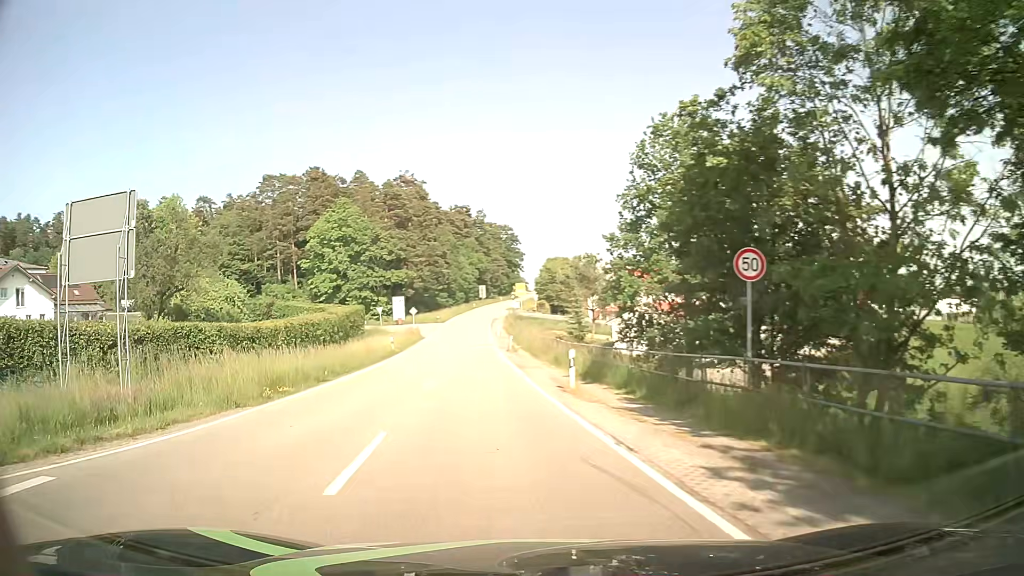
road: secondary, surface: asphalt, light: Day
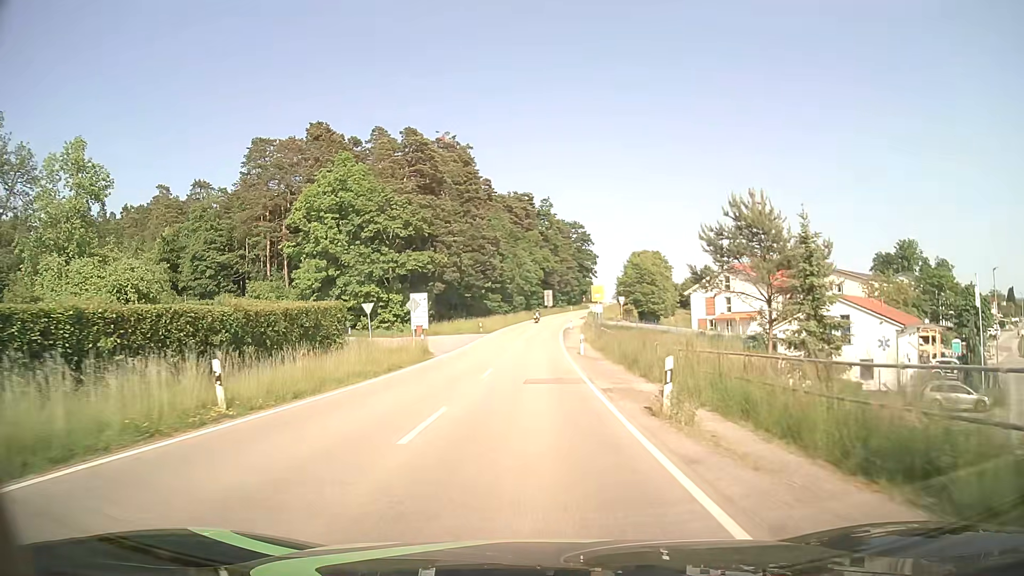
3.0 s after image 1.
(-2.3, +34.3) m; -5°
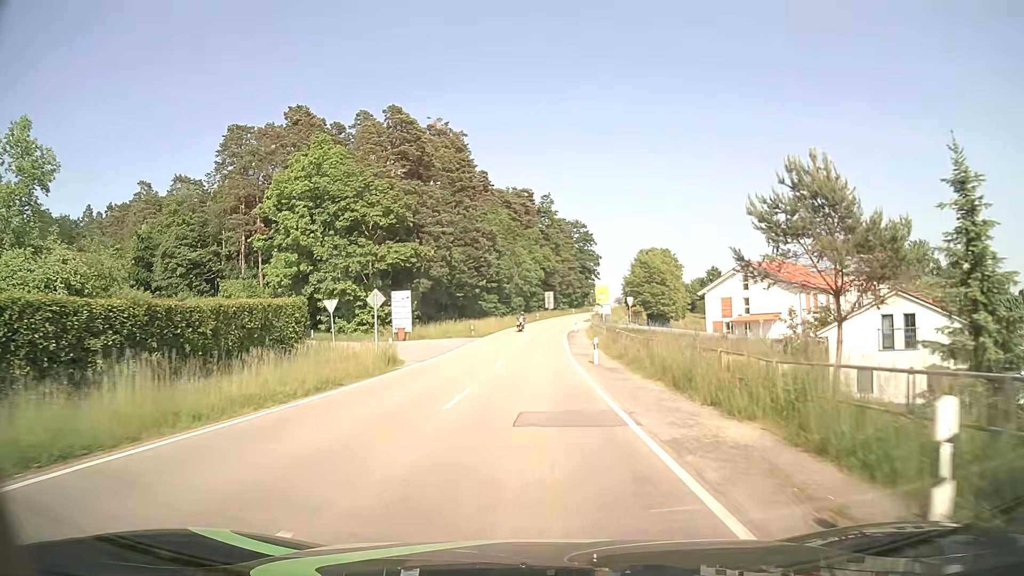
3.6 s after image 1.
(0.0, +8.2) m; 0°
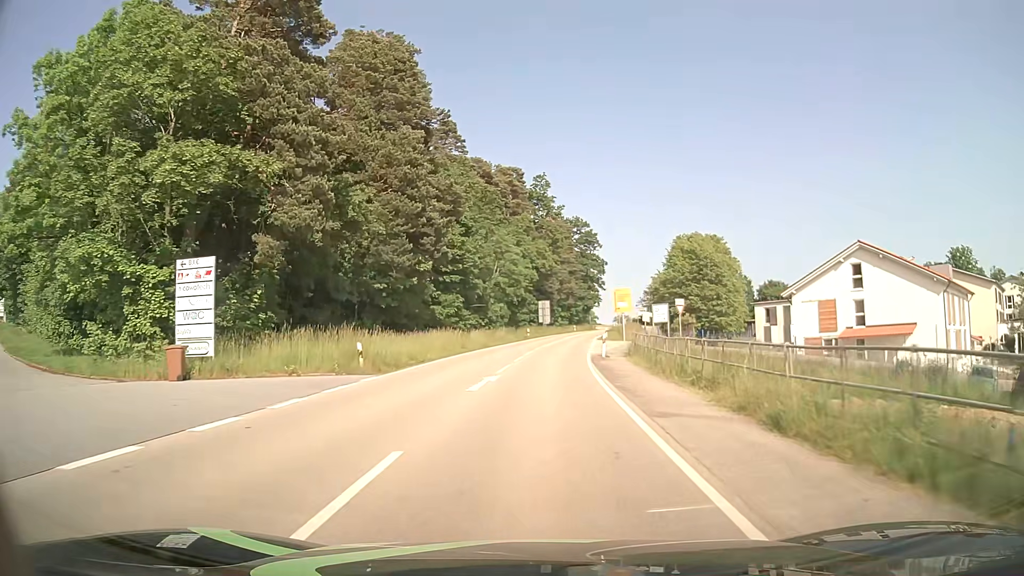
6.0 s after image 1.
(+0.2, +32.6) m; +1°
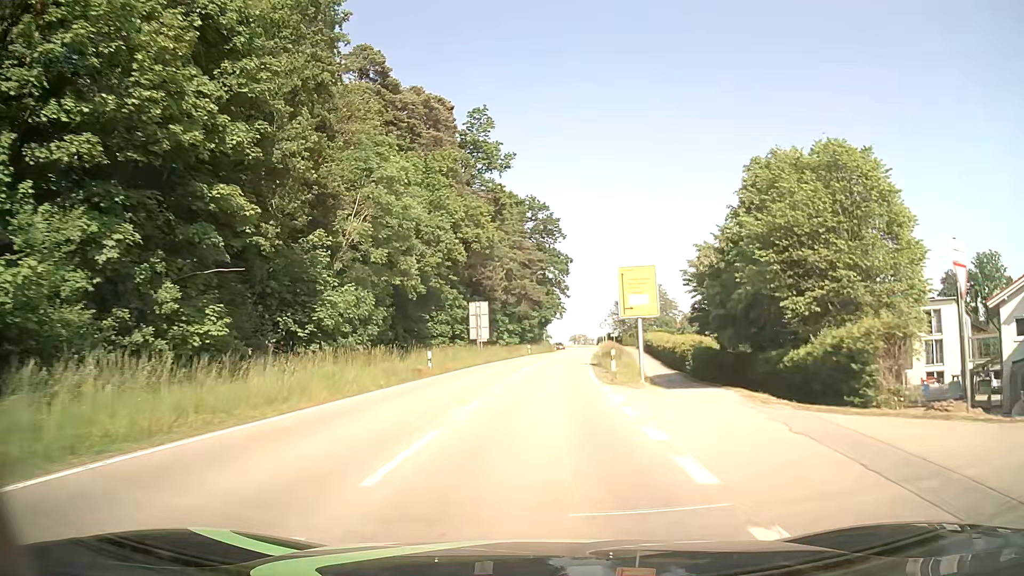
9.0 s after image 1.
(+1.5, +39.1) m; +4°
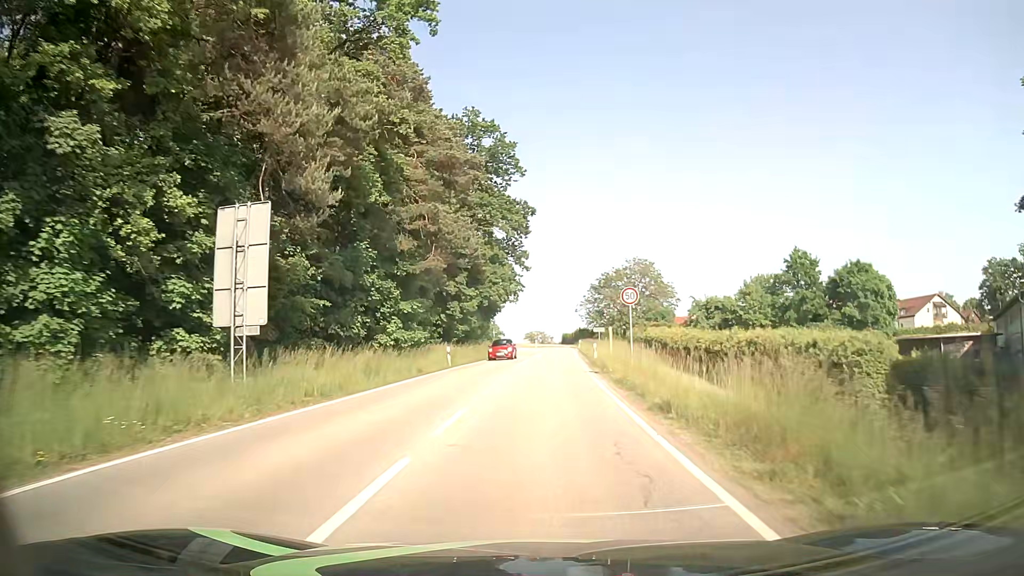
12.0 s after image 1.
(+1.4, +38.8) m; +4°
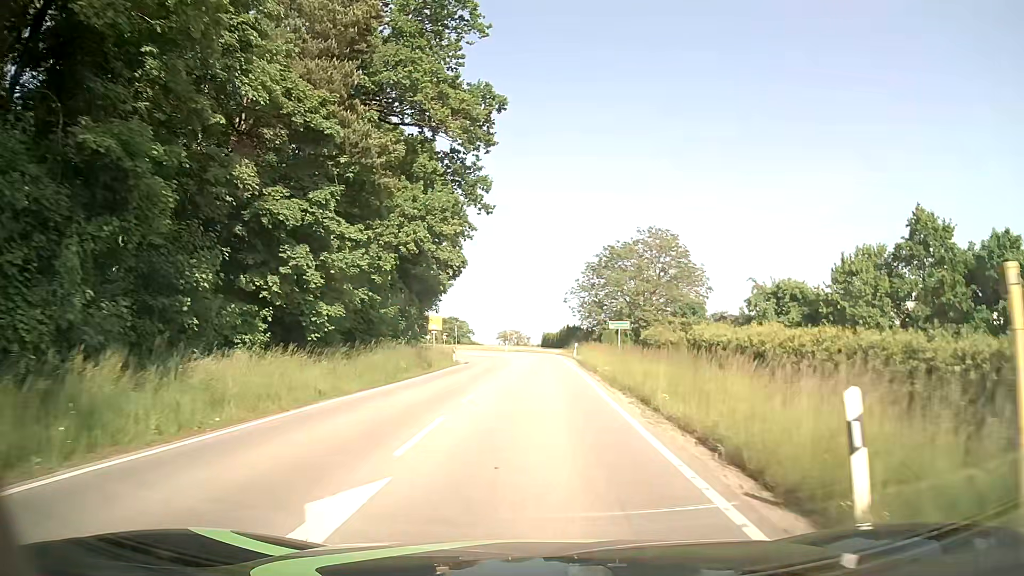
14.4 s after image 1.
(+0.6, +31.5) m; +2°
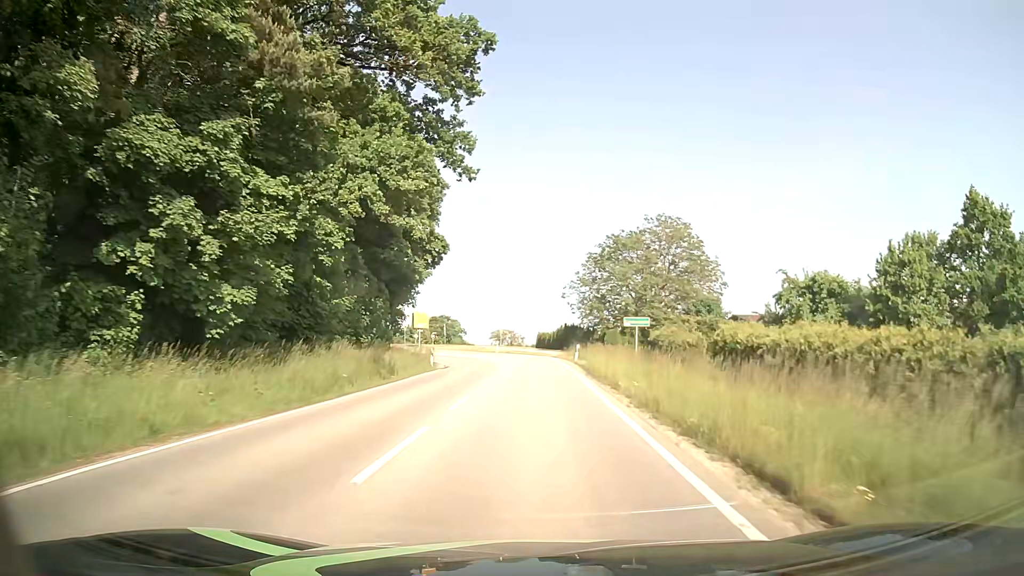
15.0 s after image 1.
(+0.1, +7.9) m; +1°
(0, +10) (0, +20) (0, +30) (0, +40) (-2, +50) (-4, +60) (-8, +69) (-12, +78) (-19, +85) (-26, +92) m
